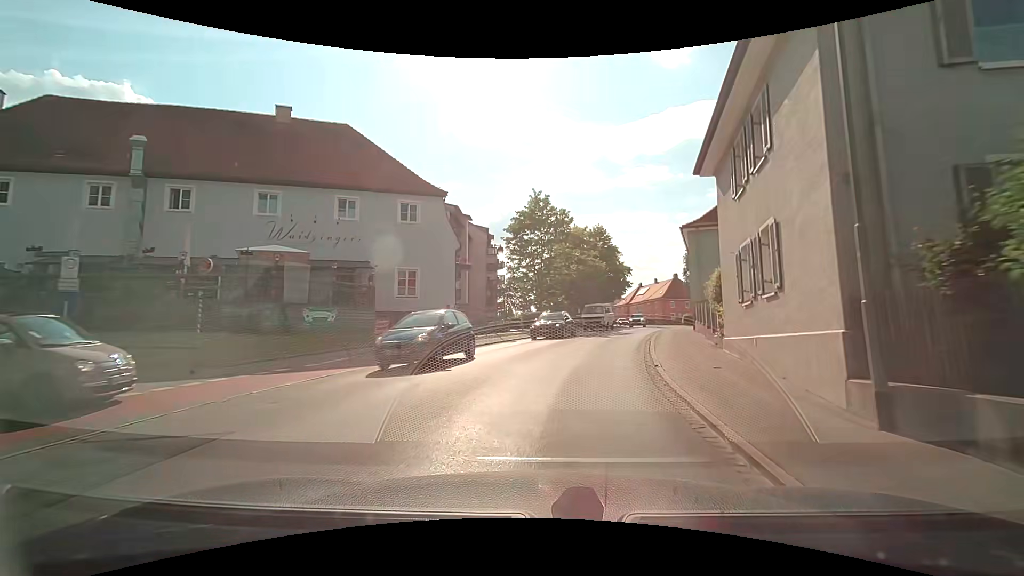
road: tertiary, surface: asphalt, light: Day
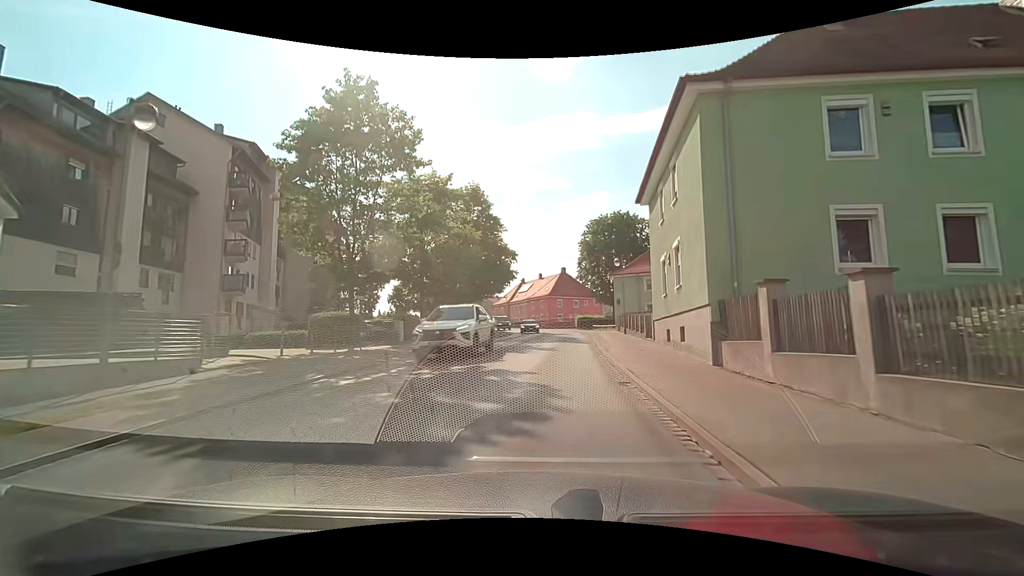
(+2.8, +23.0) m; +13°
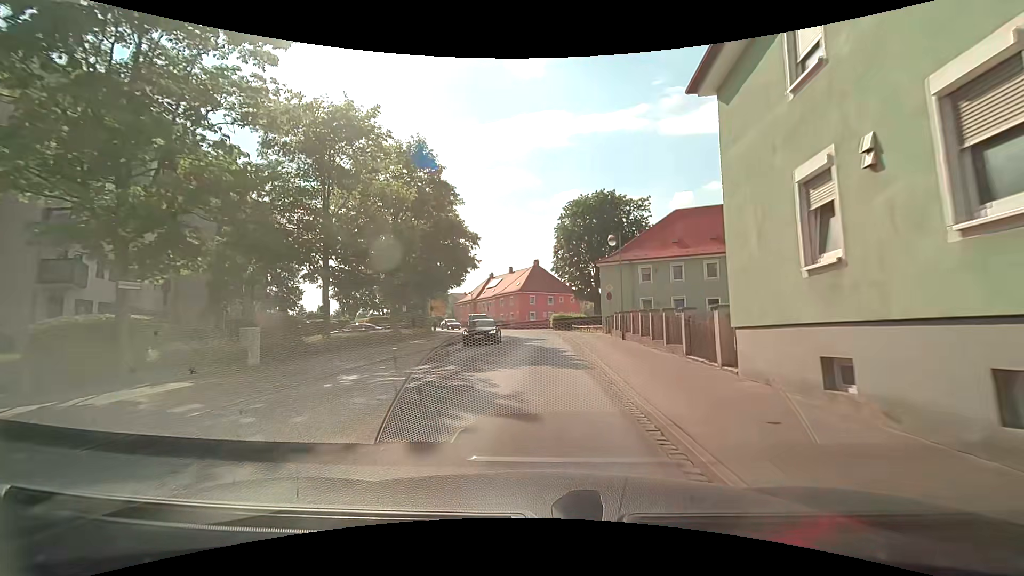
(+0.4, +11.6) m; +3°
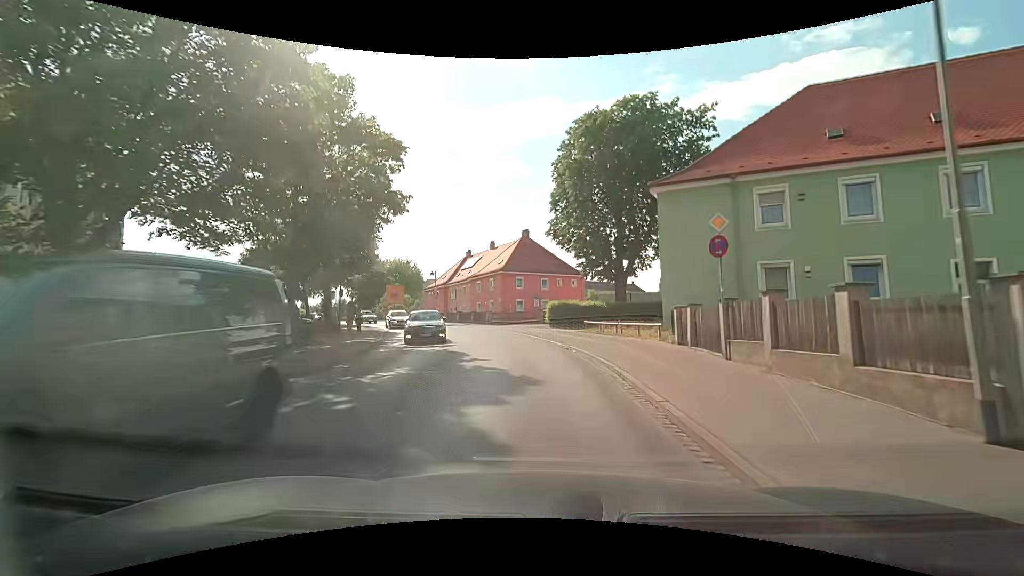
(+0.4, +23.6) m; +1°
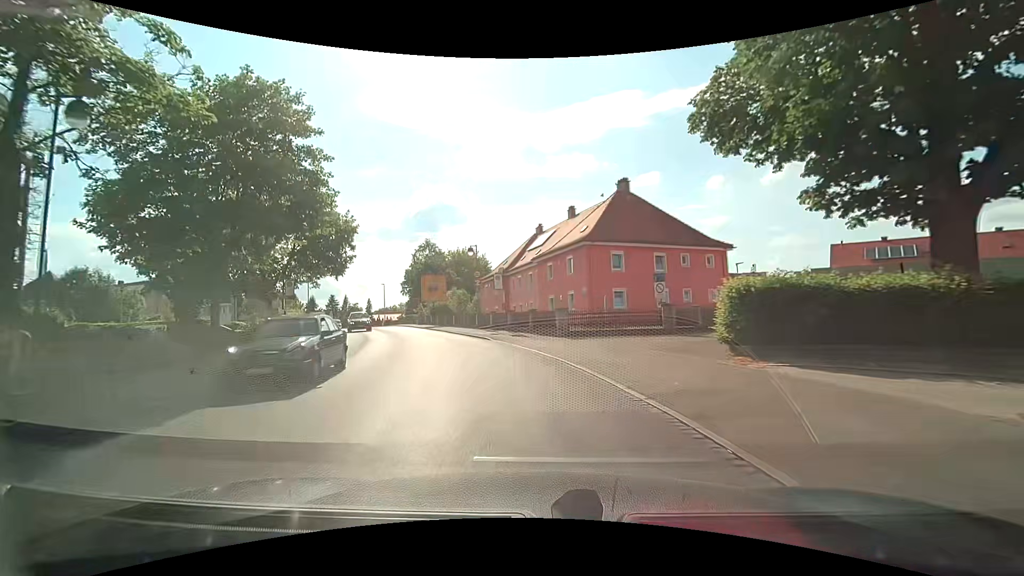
(-1.4, +24.5) m; -10°
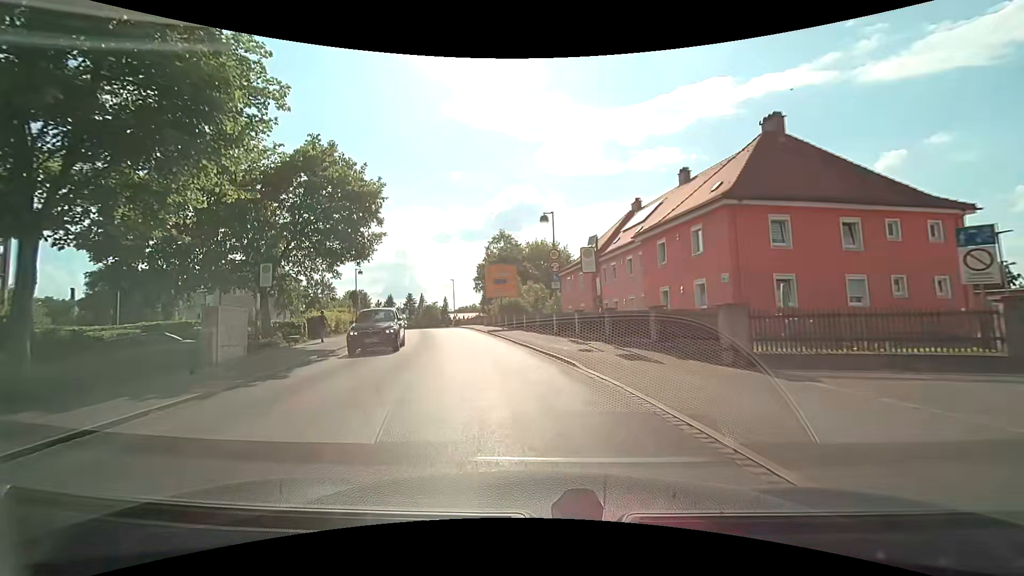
(-0.9, +11.9) m; -9°
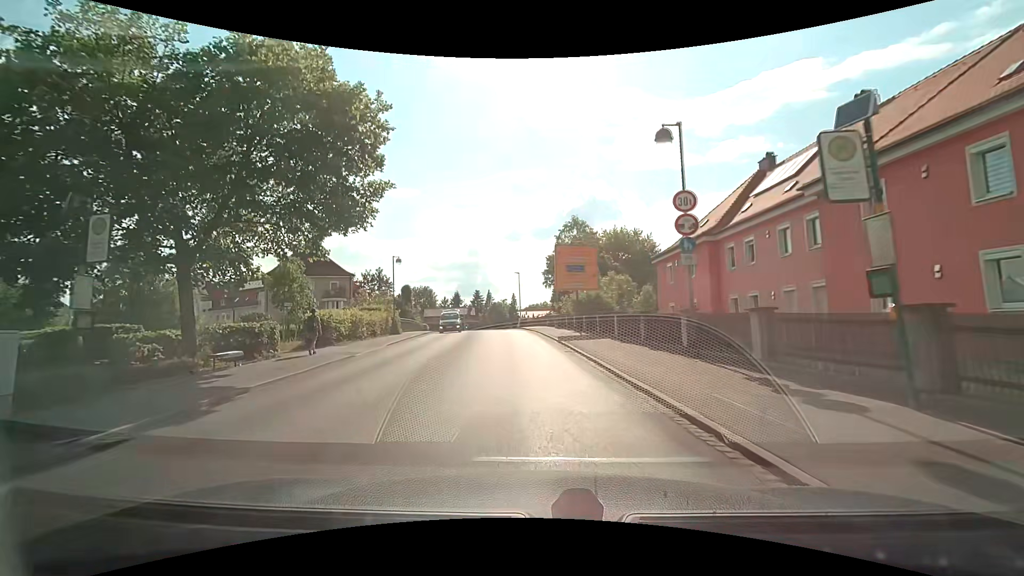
(-0.8, +11.2) m; -8°
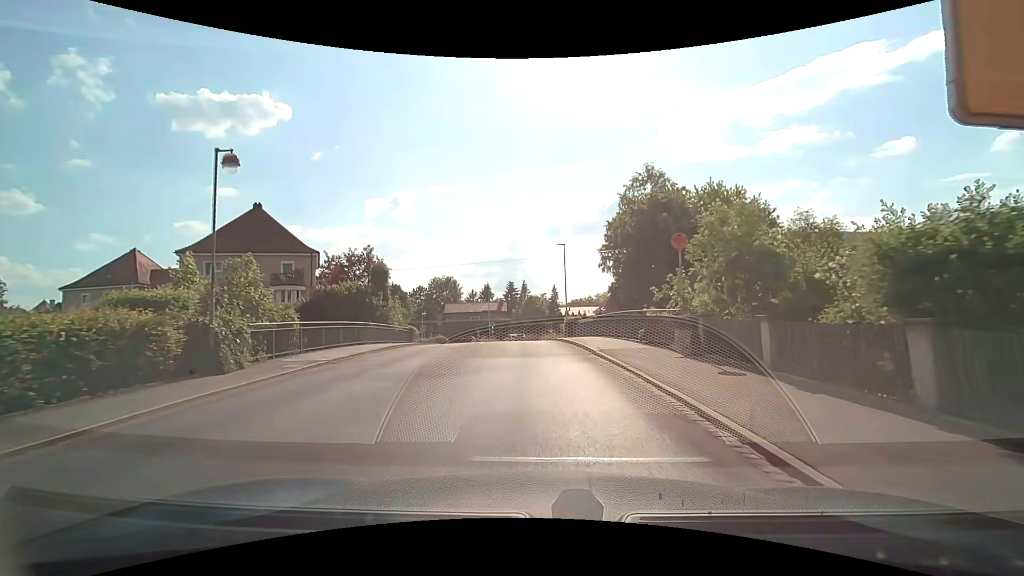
(-1.7, +26.2) m; -5°
(0, +10) (0, +20) (-1, +30) (-1, +40) (-2, +50) (-1, +60) (+1, +70) (+5, +79) (+11, +87) (+18, +93) m
